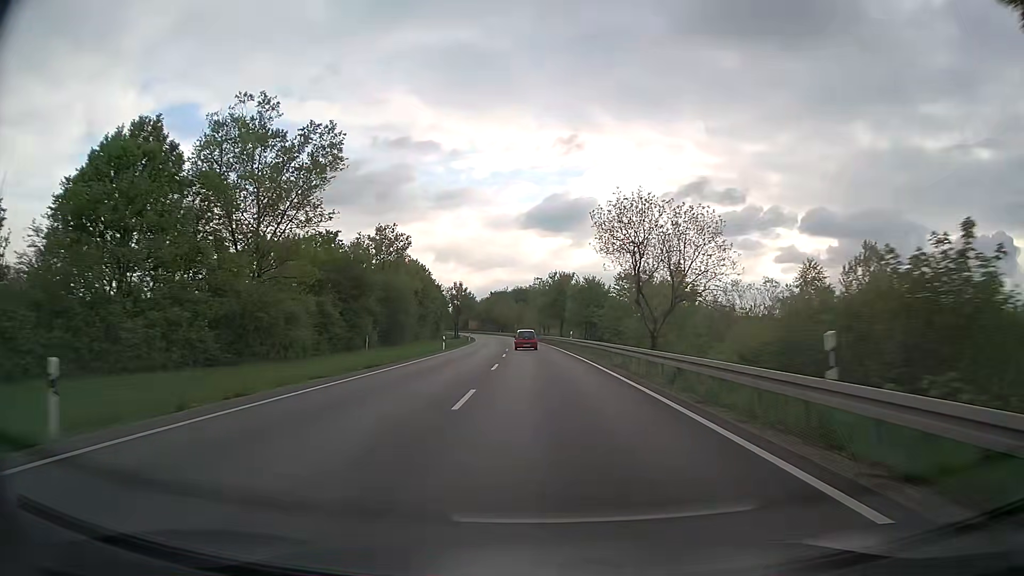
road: trunk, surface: asphalt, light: Day
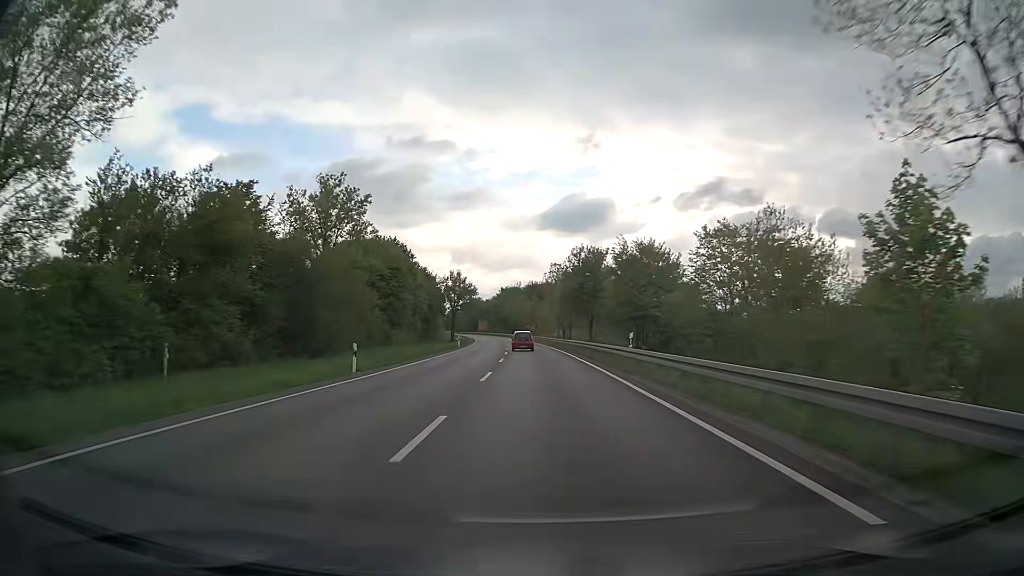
(-0.2, +28.5) m; -1°
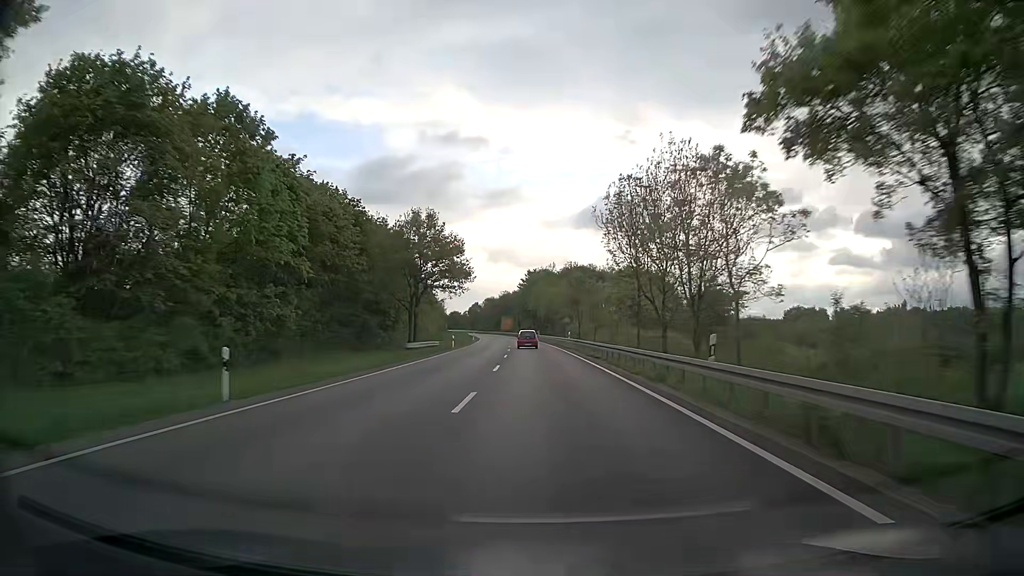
(-1.4, +55.8) m; -3°
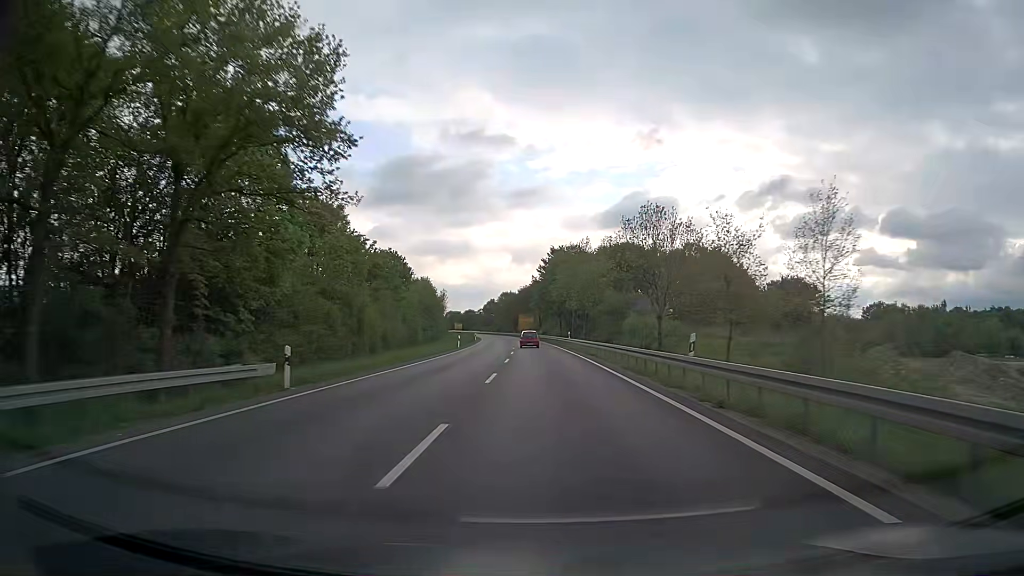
(-0.8, +41.3) m; -2°
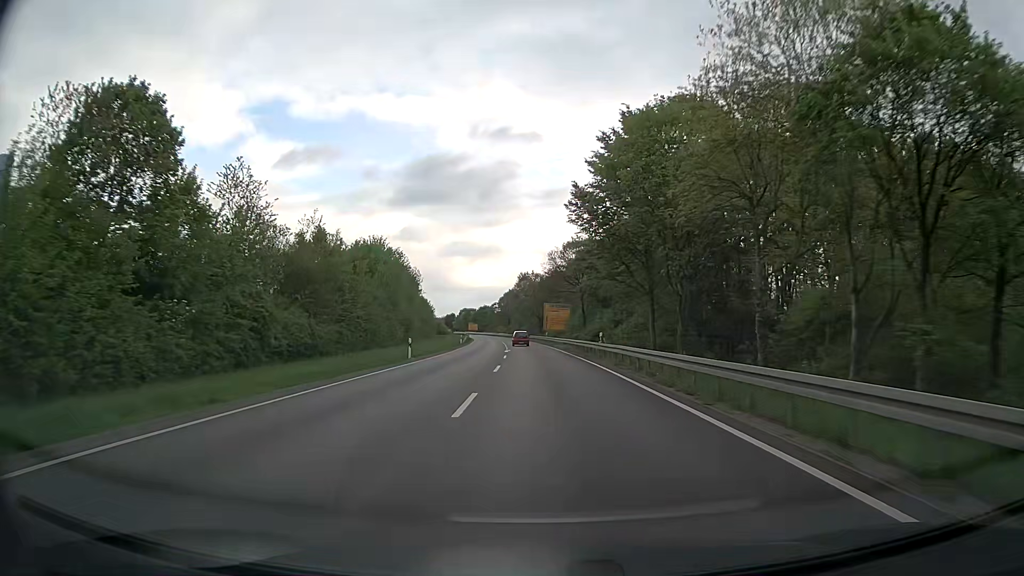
(-1.6, +67.3) m; -3°
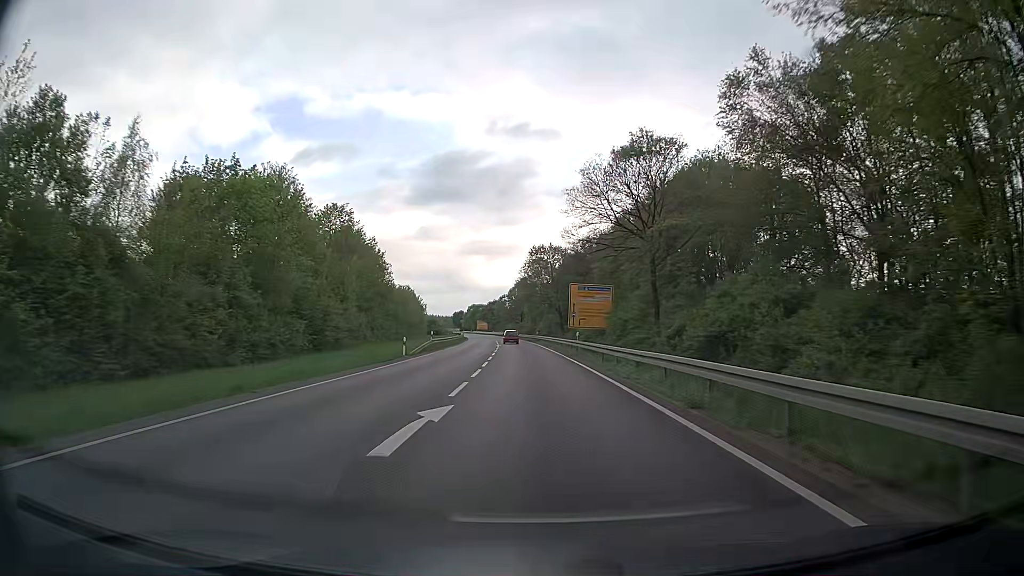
(-0.5, +38.8) m; -2°
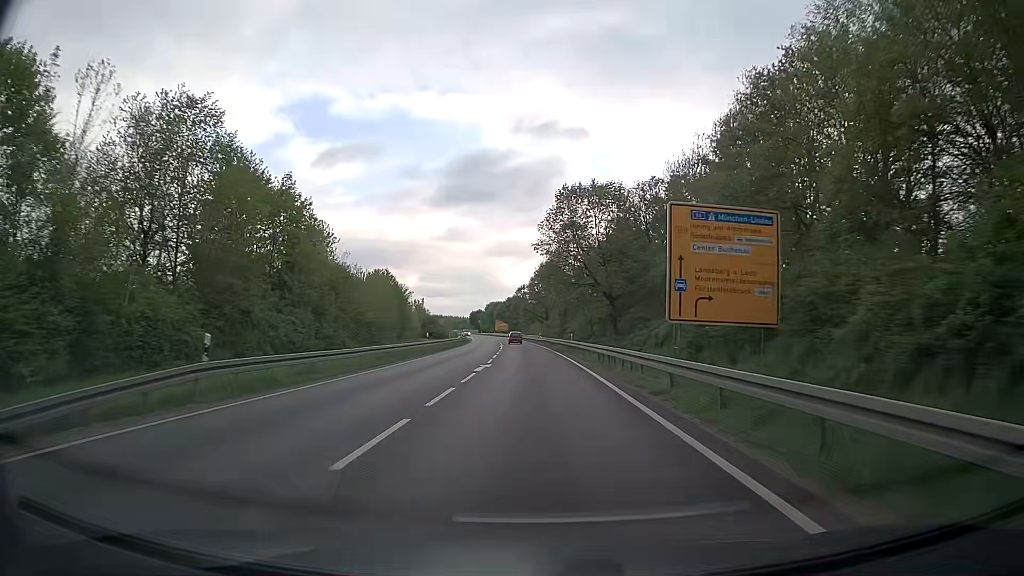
(-0.8, +37.6) m; -2°
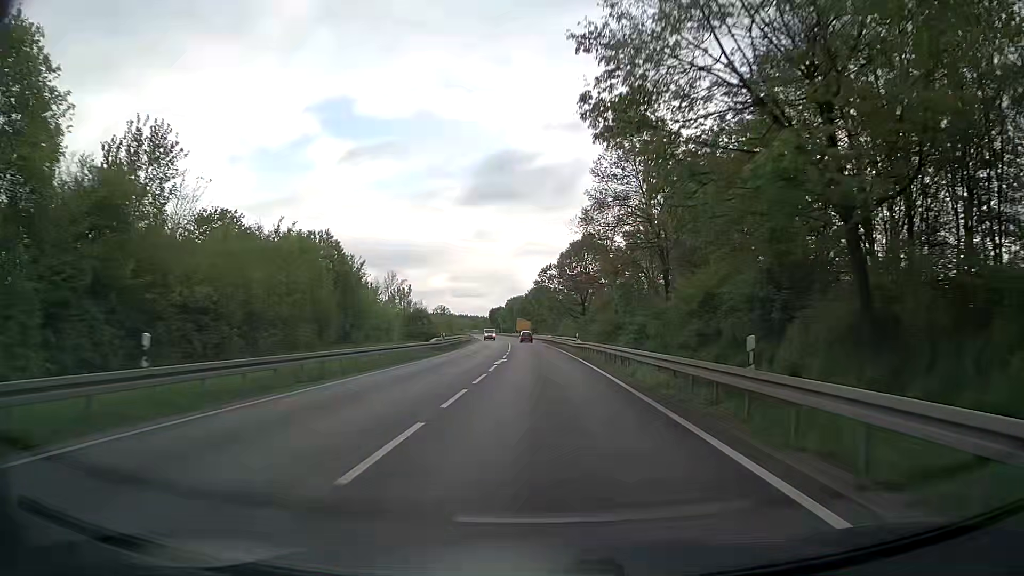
(-0.9, +36.5) m; -3°
(0, +10) (0, +20) (0, +30) (-1, +40) (-1, +50) (-1, +60) (-2, +70) (-2, +80) (-3, +90) (-4, +100) m
